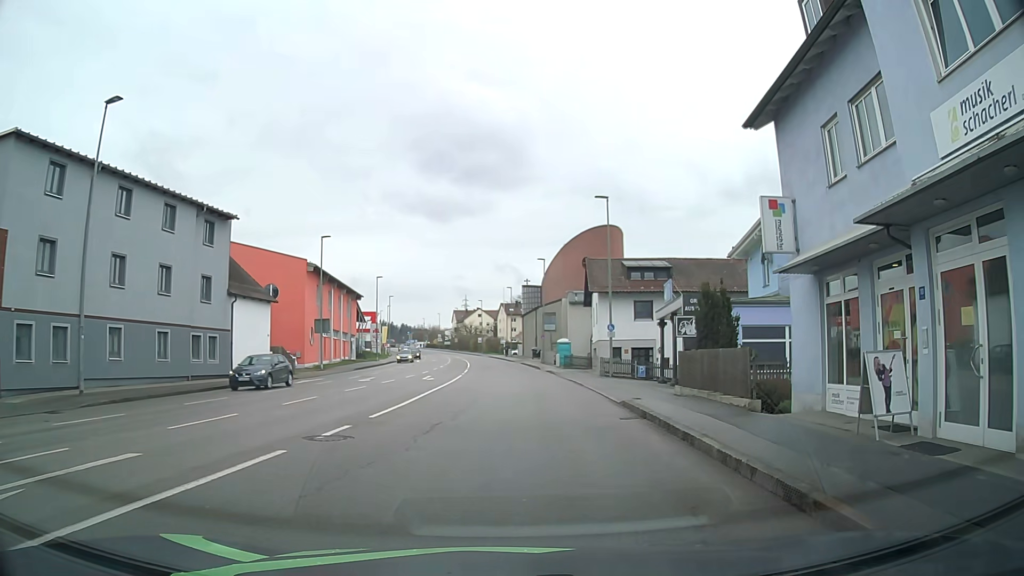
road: tertiary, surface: asphalt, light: Day
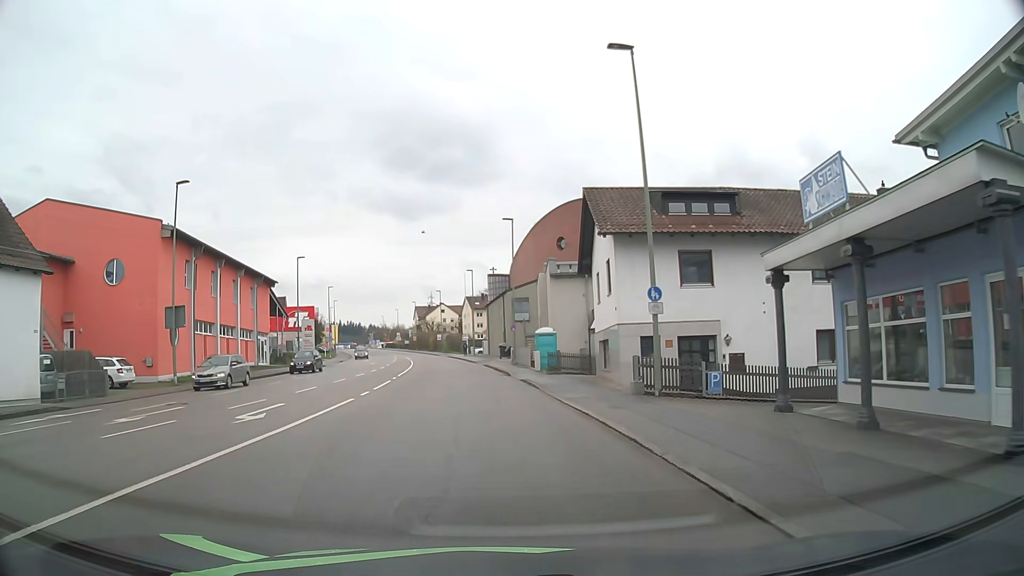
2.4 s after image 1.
(+0.9, +19.7) m; +3°
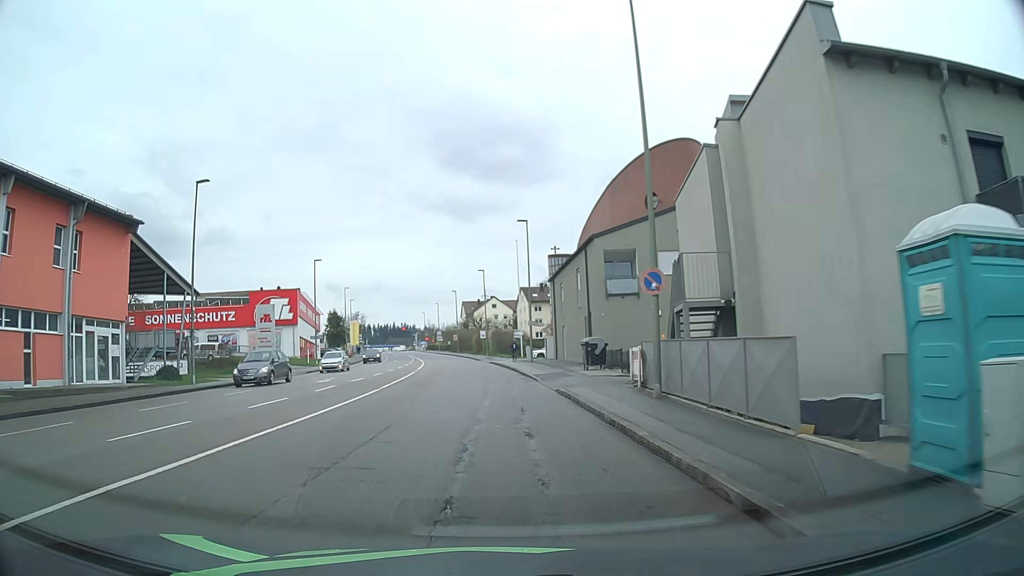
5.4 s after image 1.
(-1.4, +32.4) m; -5°
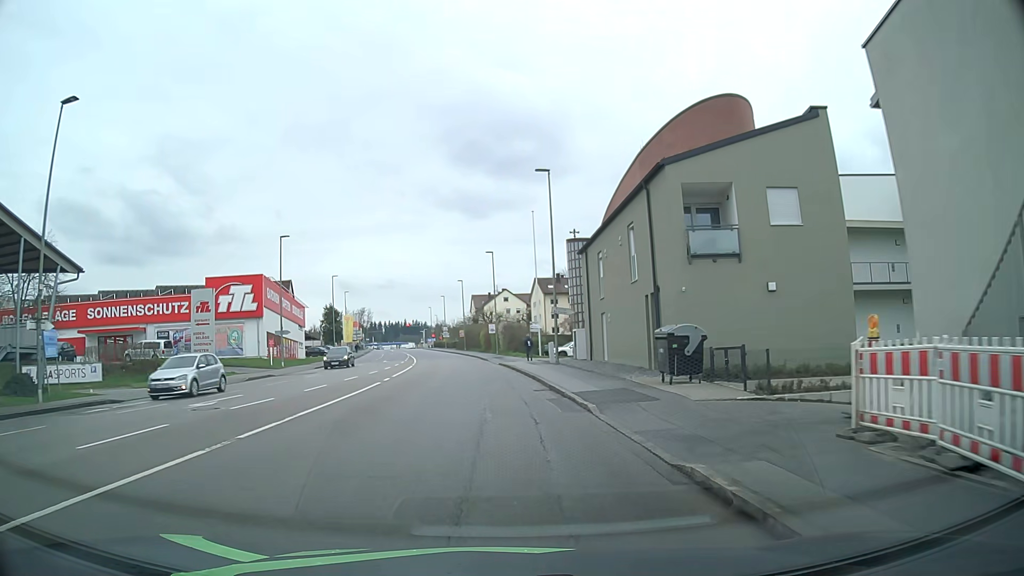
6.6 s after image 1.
(0.0, +13.5) m; -1°
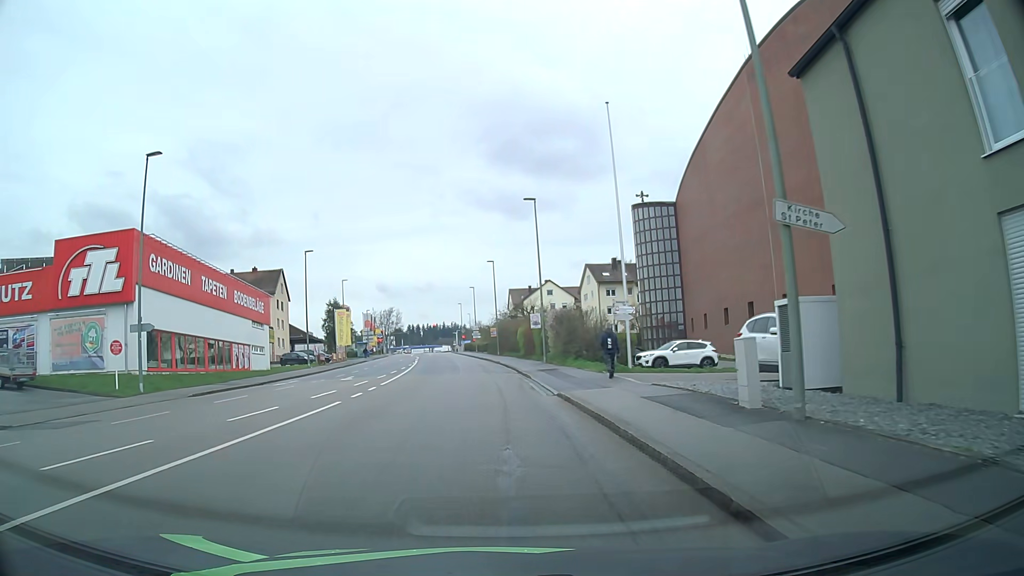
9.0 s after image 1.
(-0.7, +25.9) m; -4°
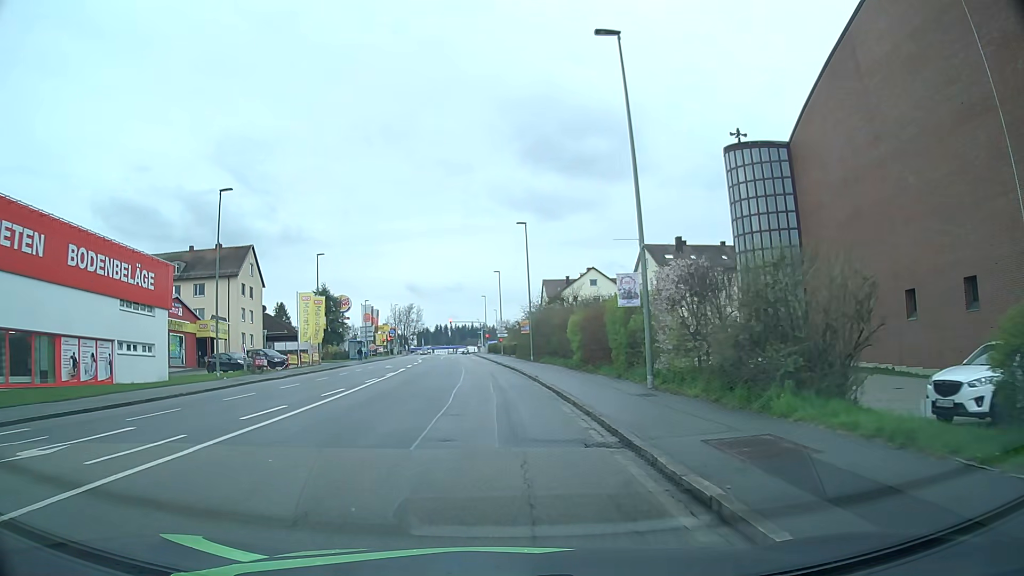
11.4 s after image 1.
(-0.5, +24.2) m; -2°
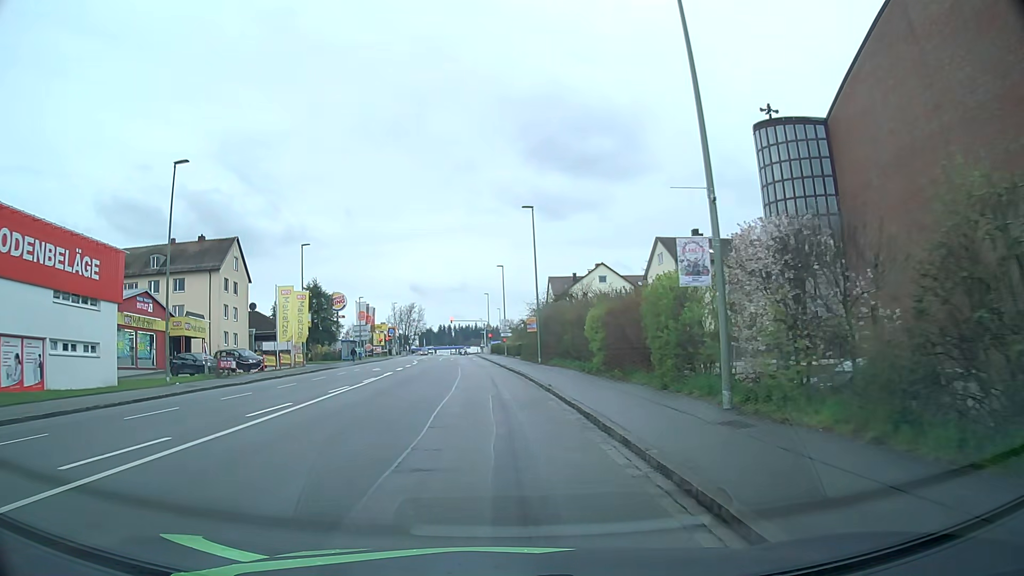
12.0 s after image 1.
(0.0, +6.1) m; -1°
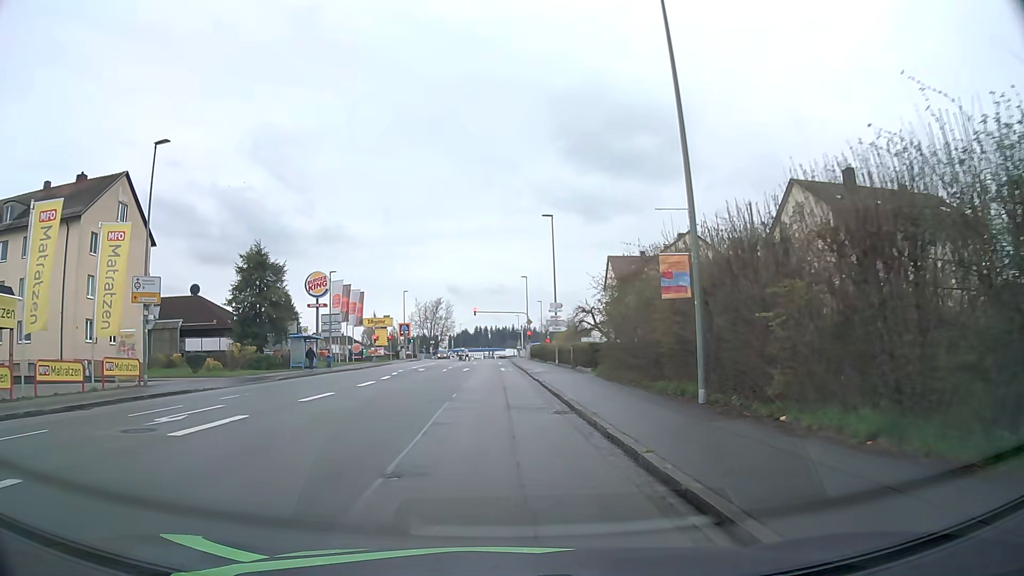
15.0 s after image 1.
(-0.7, +31.1) m; -3°
(0, +10) (0, +20) (0, +30) (0, +40) (0, +50) (-1, +60) (-1, +70) (-1, +80) (-1, +90) (+1, +100) m
